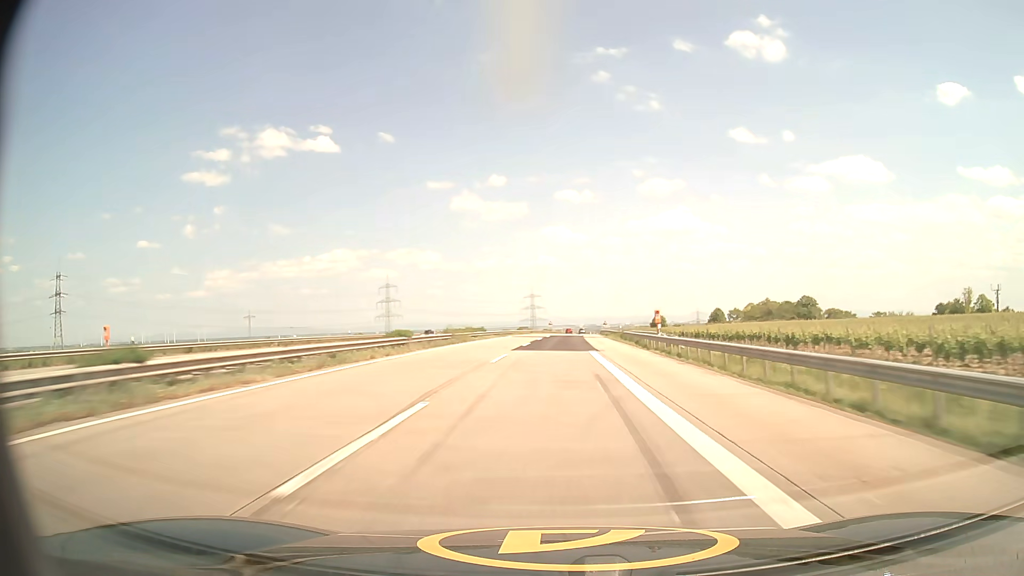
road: motorway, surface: asphalt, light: Day
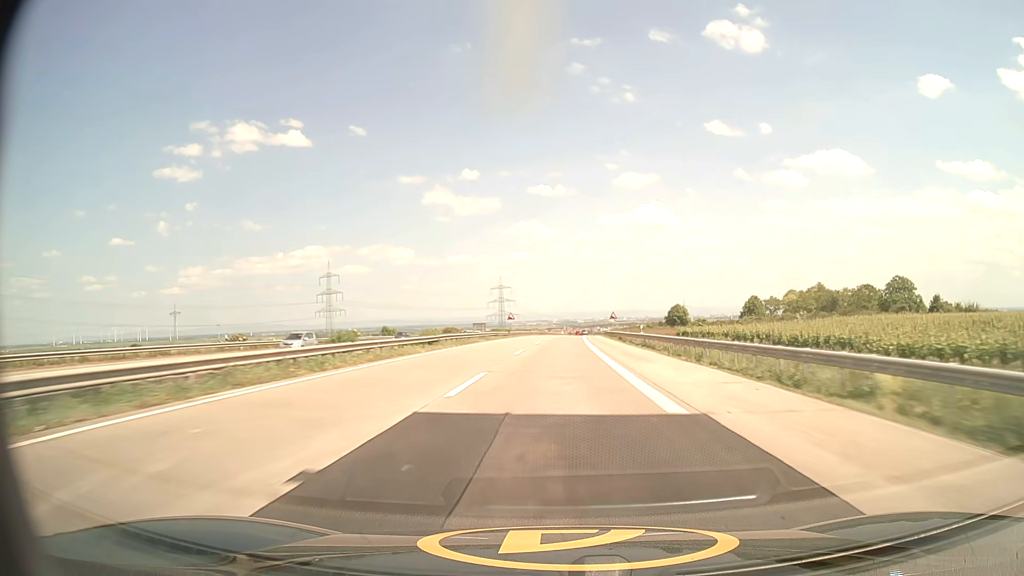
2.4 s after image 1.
(+1.6, +82.5) m; +2°
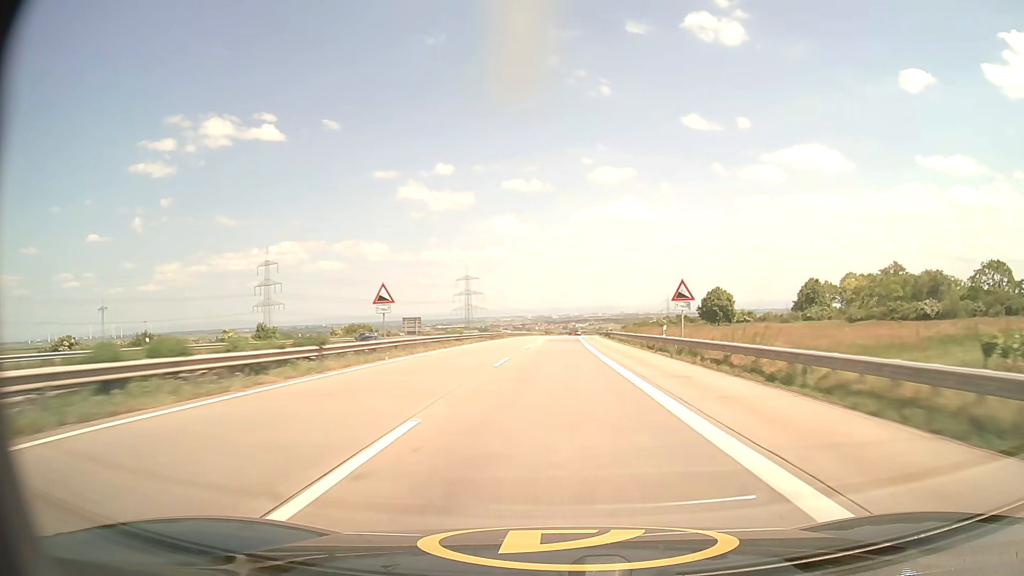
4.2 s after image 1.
(+1.2, +62.9) m; +2°
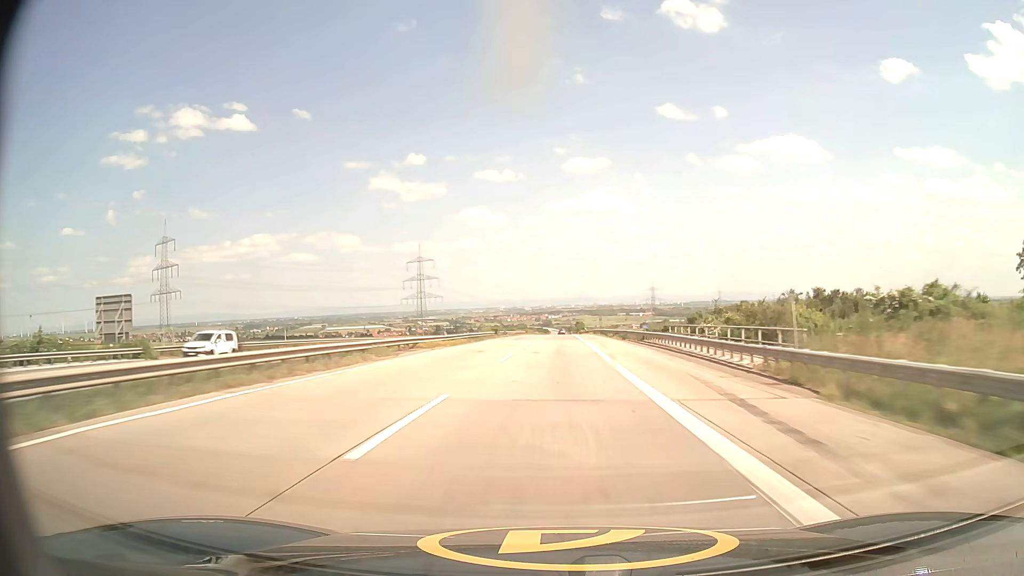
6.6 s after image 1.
(+1.8, +85.5) m; +2°
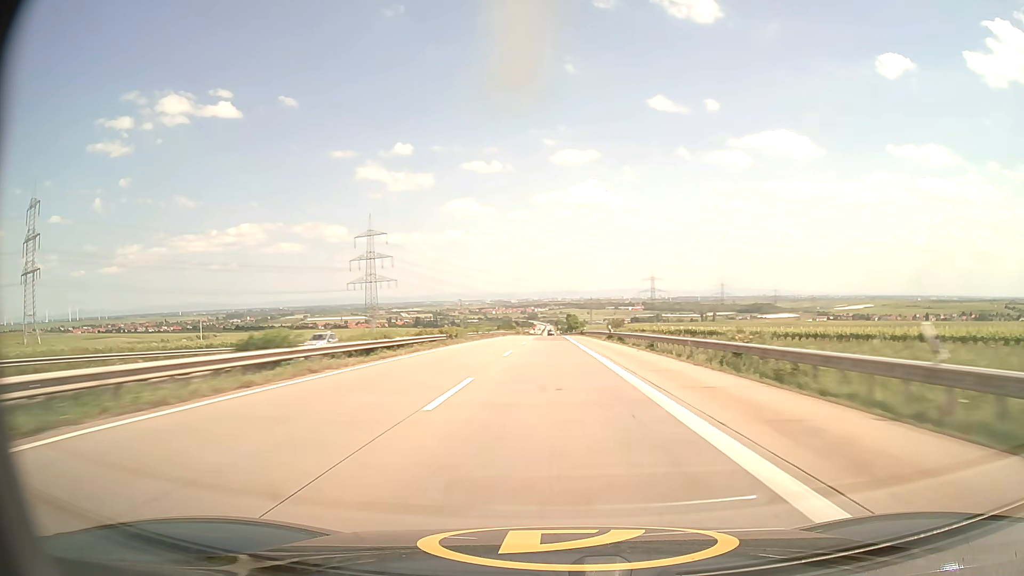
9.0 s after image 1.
(+1.2, +87.8) m; +1°
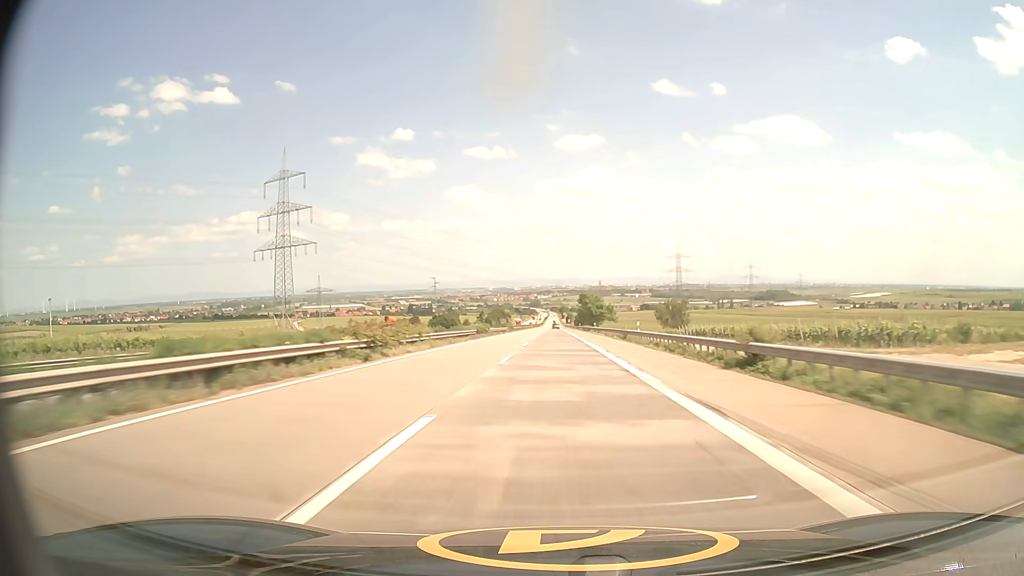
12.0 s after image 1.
(-0.4, +113.4) m; 0°
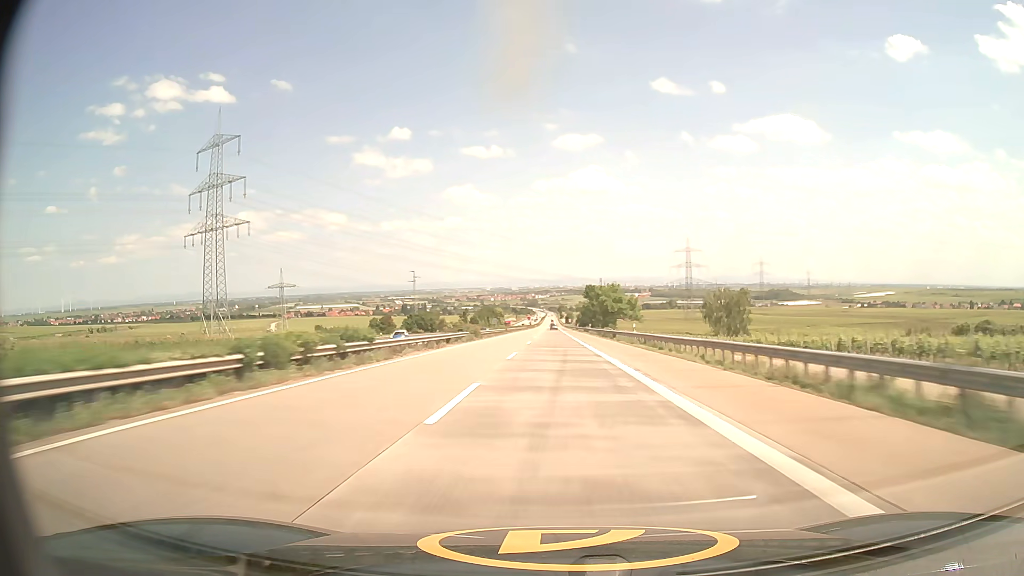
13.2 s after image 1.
(+0.1, +46.3) m; 0°
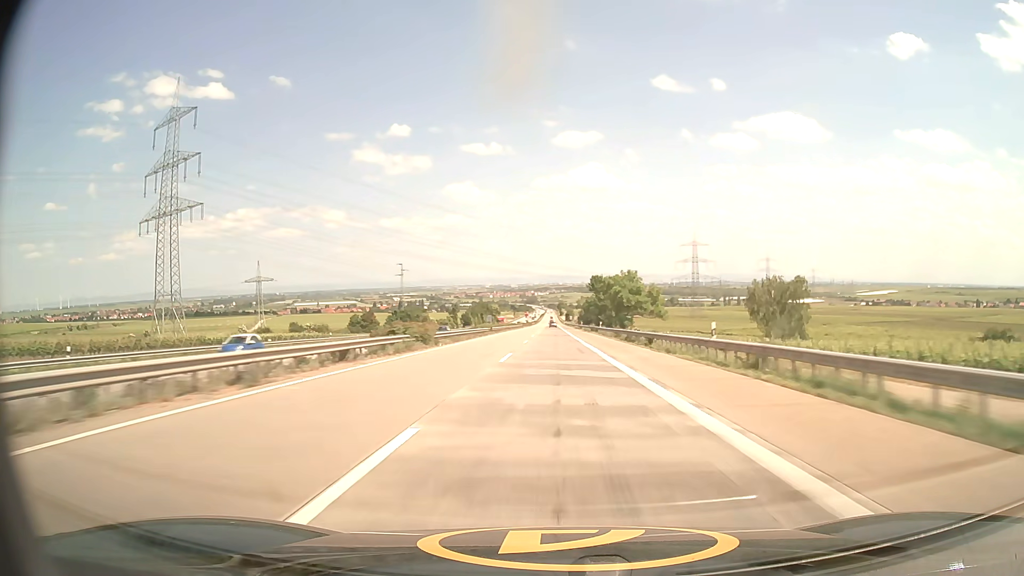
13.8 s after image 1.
(0.0, +23.3) m; 0°
